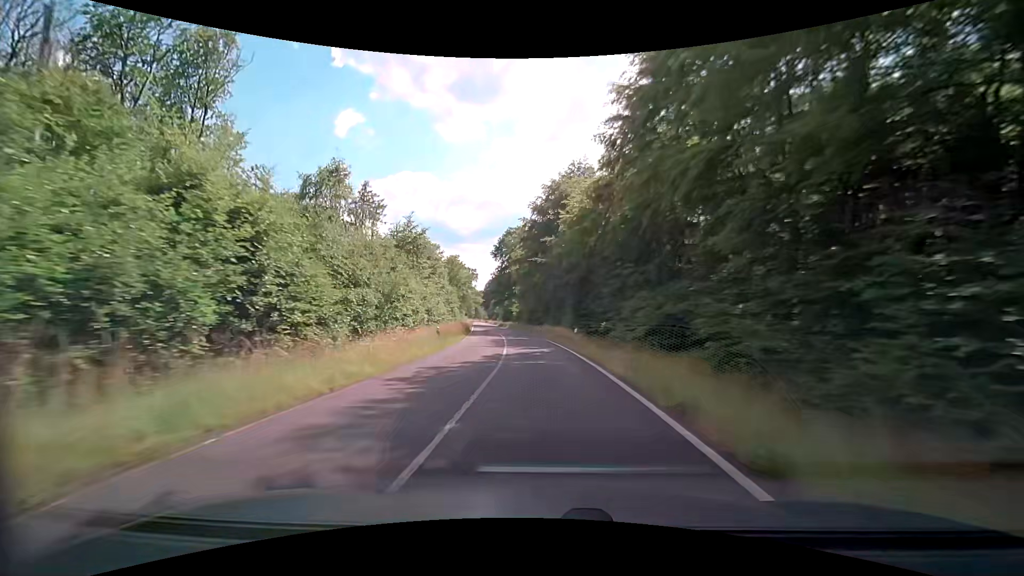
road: secondary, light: Day
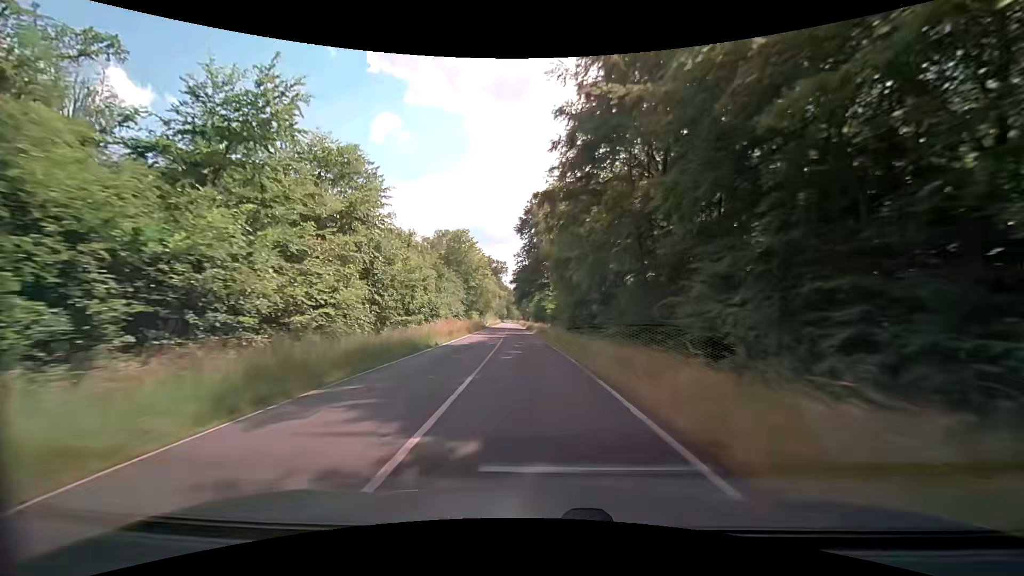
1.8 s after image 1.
(-1.1, +34.3) m; -4°
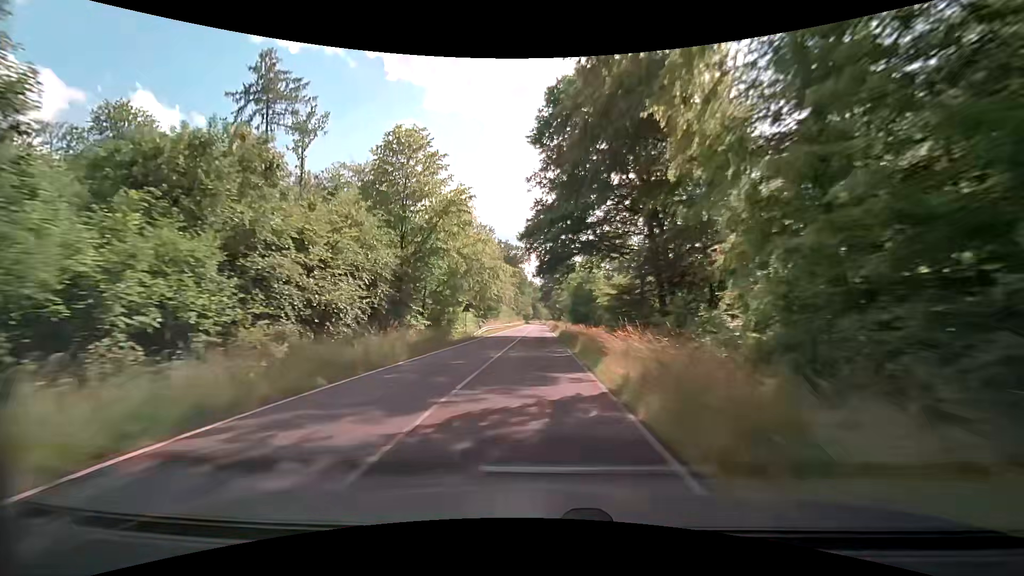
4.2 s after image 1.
(-1.6, +44.6) m; -3°
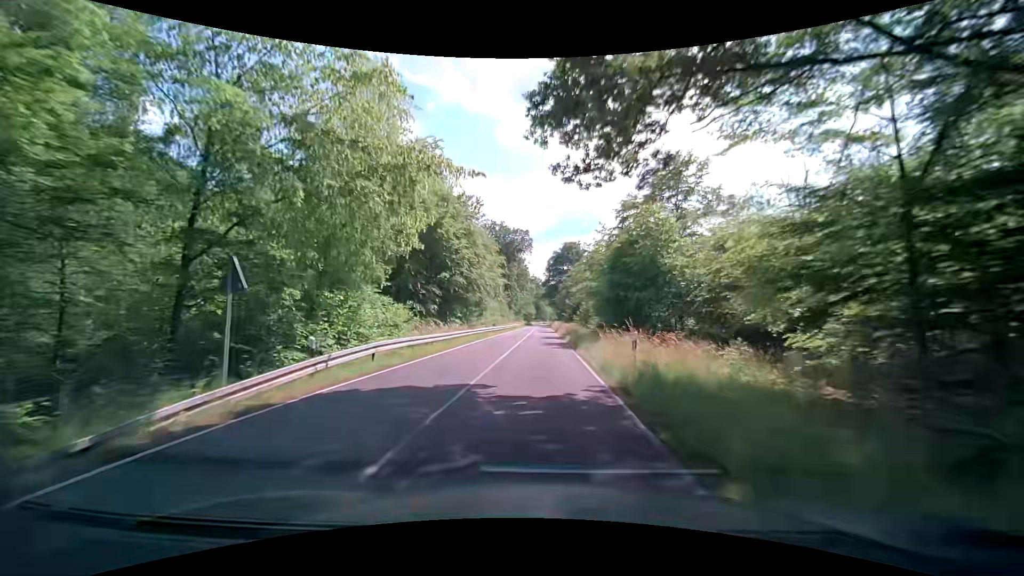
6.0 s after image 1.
(-0.2, +33.0) m; -1°
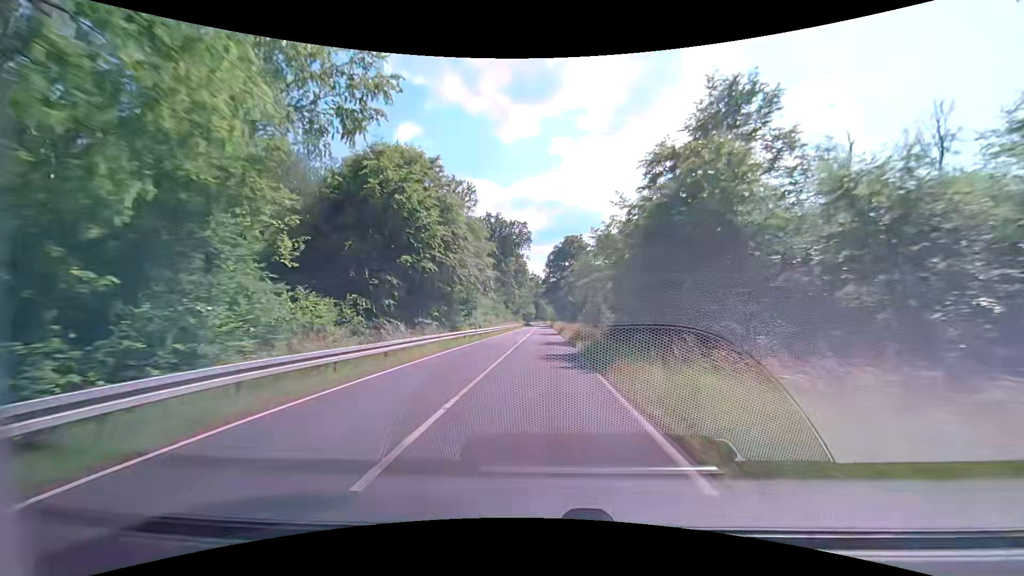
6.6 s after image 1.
(+0.1, +11.0) m; 0°
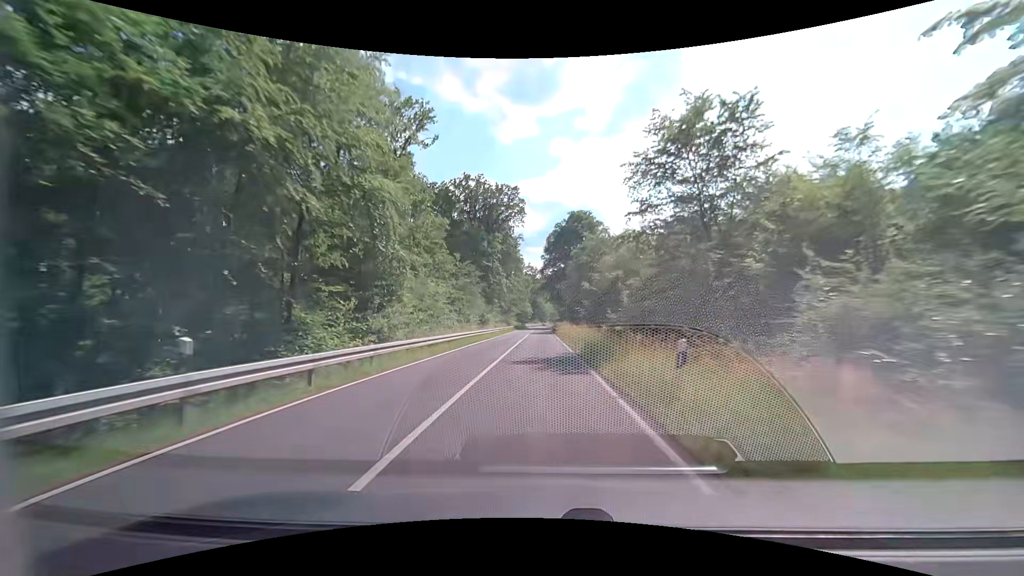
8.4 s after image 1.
(+0.2, +33.6) m; 0°
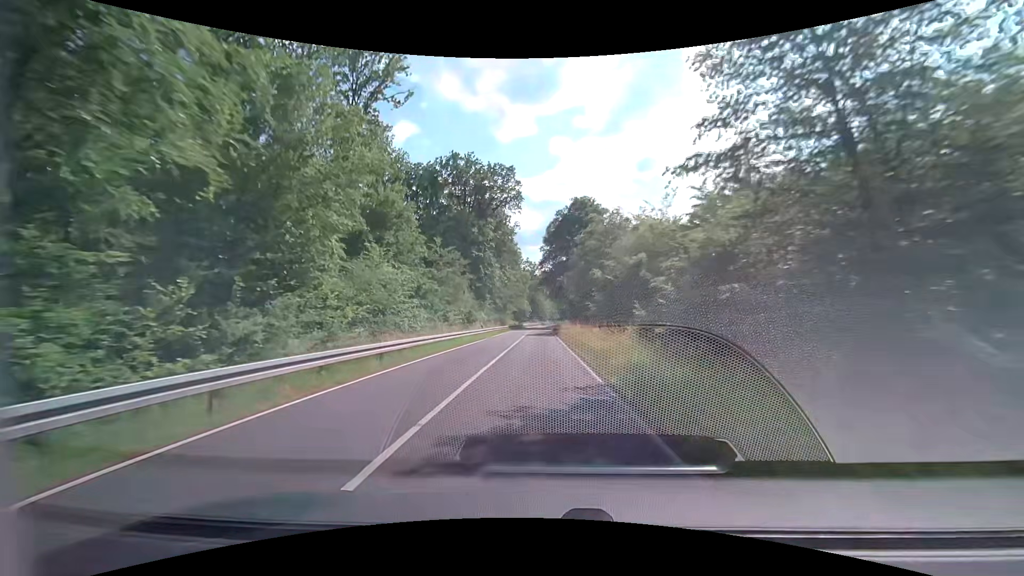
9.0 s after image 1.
(0.0, +11.4) m; 0°
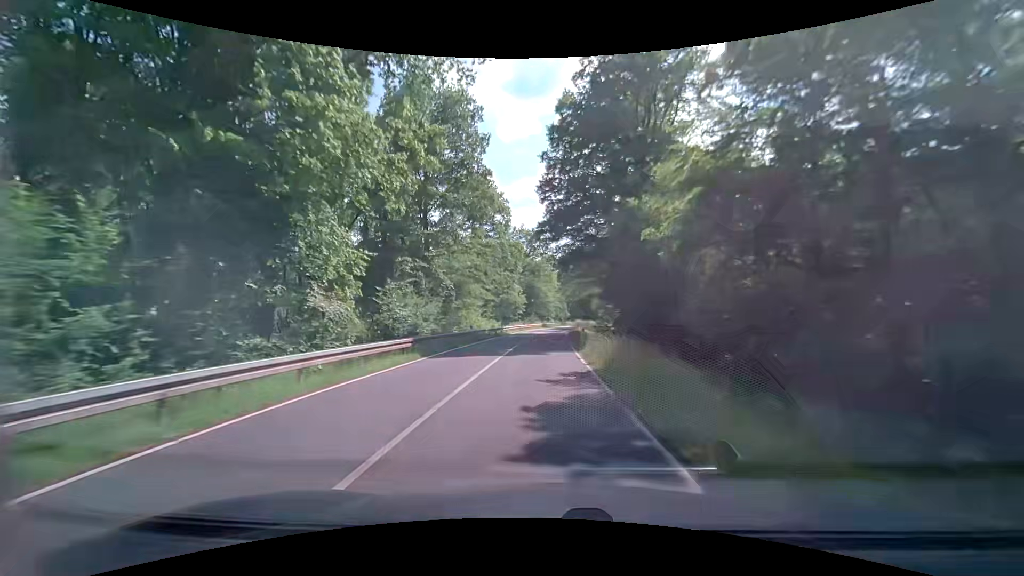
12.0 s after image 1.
(0.0, +57.1) m; 0°
(0, +10) (0, +20) (0, +30) (0, +40) (+1, +50) (+1, +60) (+2, +70) (+3, +80) (+5, +90) (+6, +100) m
